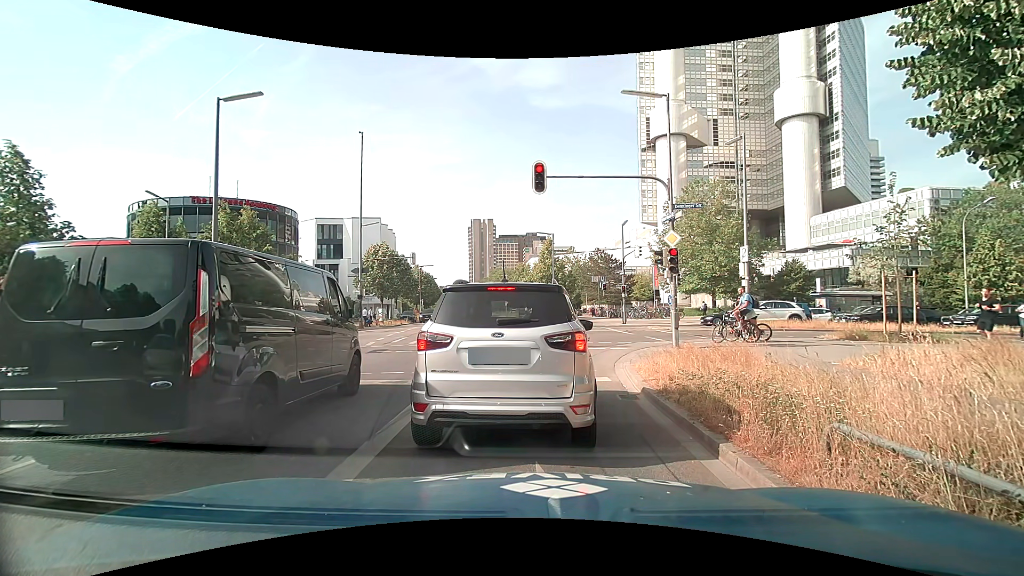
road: secondary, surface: asphalt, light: Day
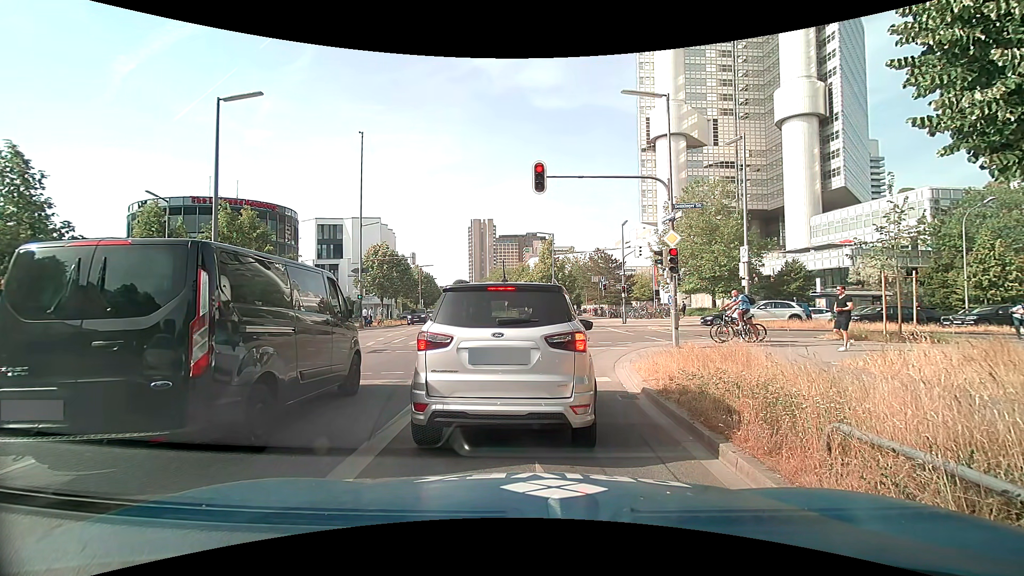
(0.0, 0.0) m; 0°
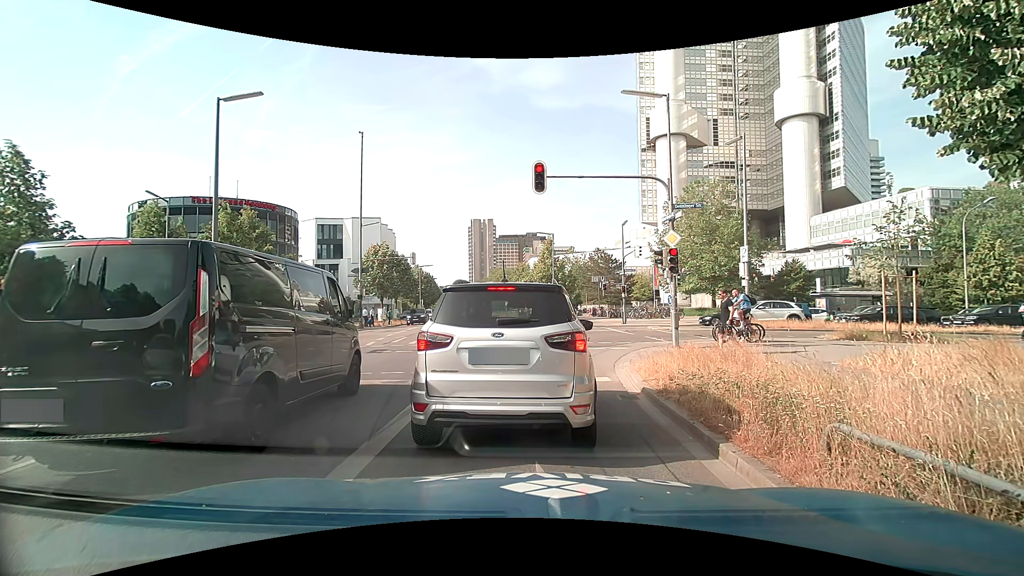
(0.0, 0.0) m; 0°
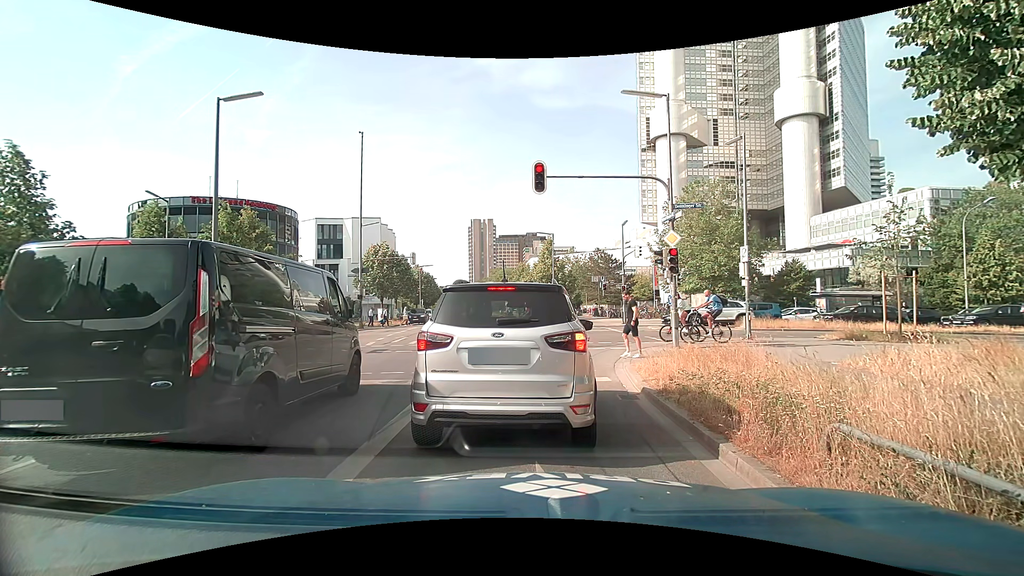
(0.0, 0.0) m; 0°
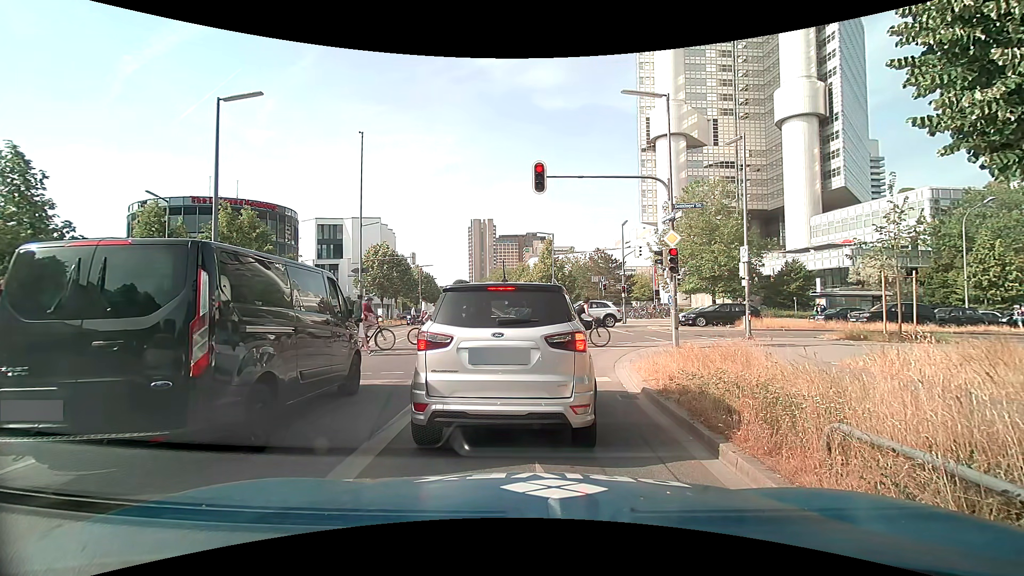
(0.0, 0.0) m; 0°
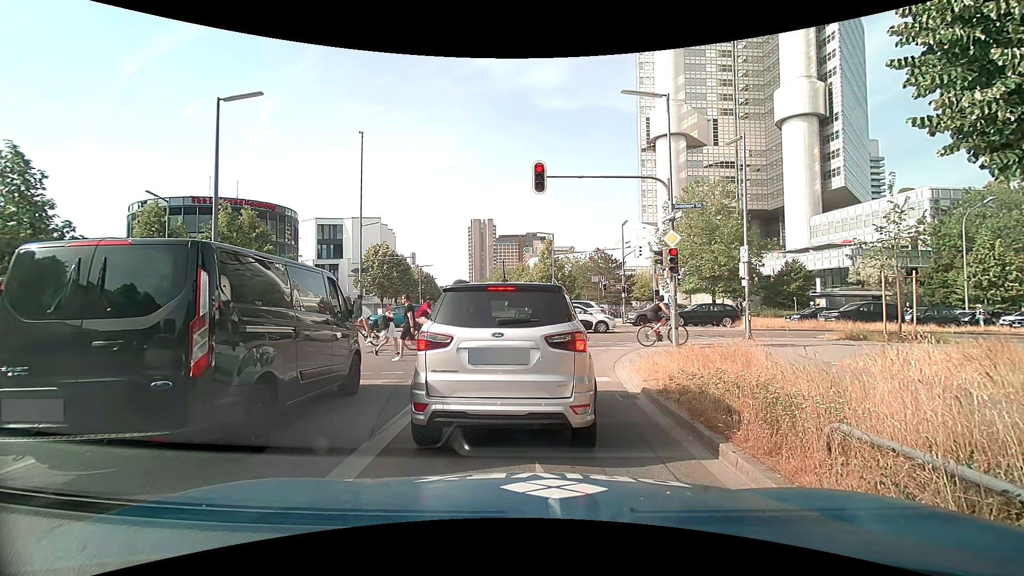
(0.0, 0.0) m; 0°
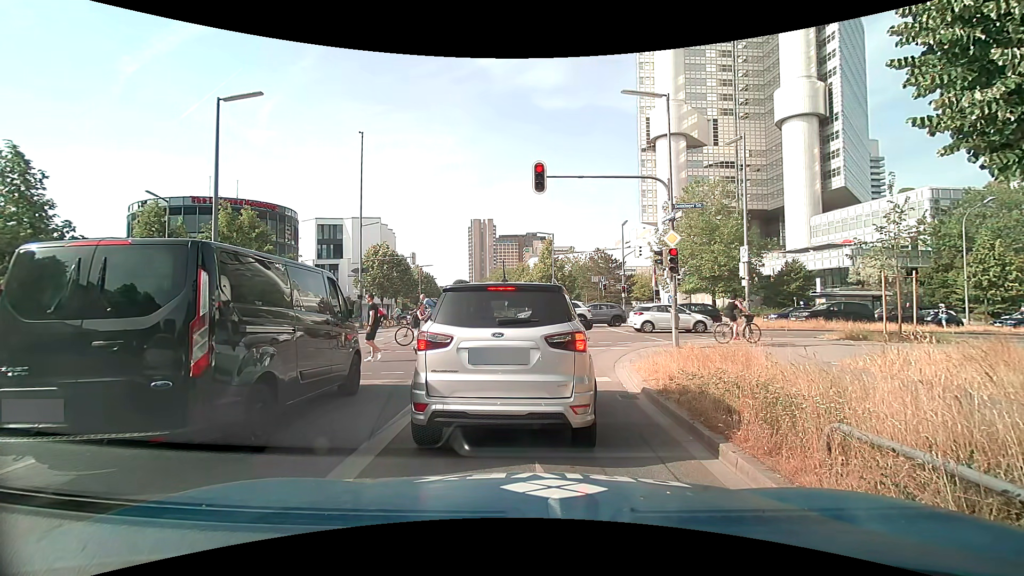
(0.0, 0.0) m; 0°
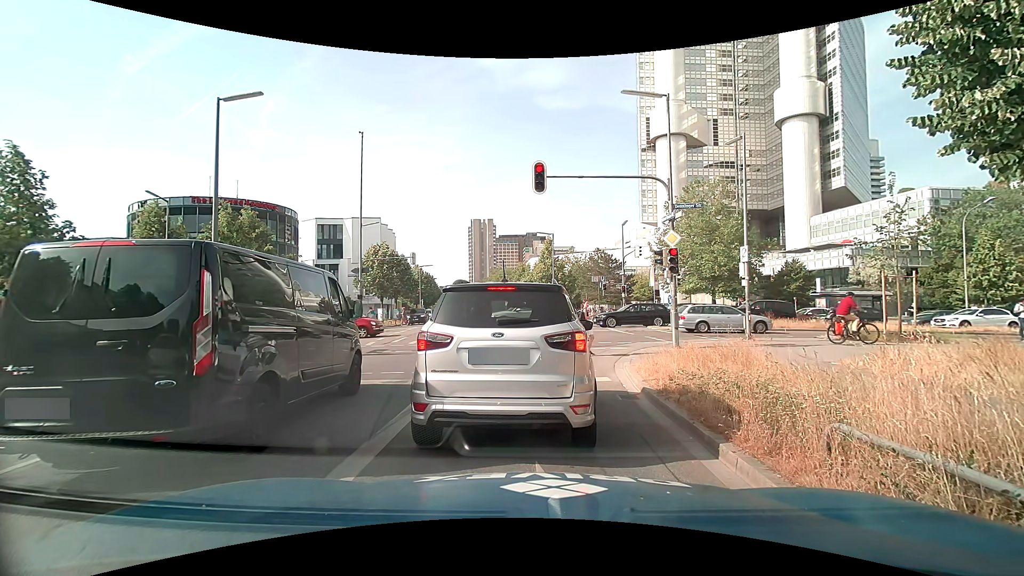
(0.0, 0.0) m; 0°
